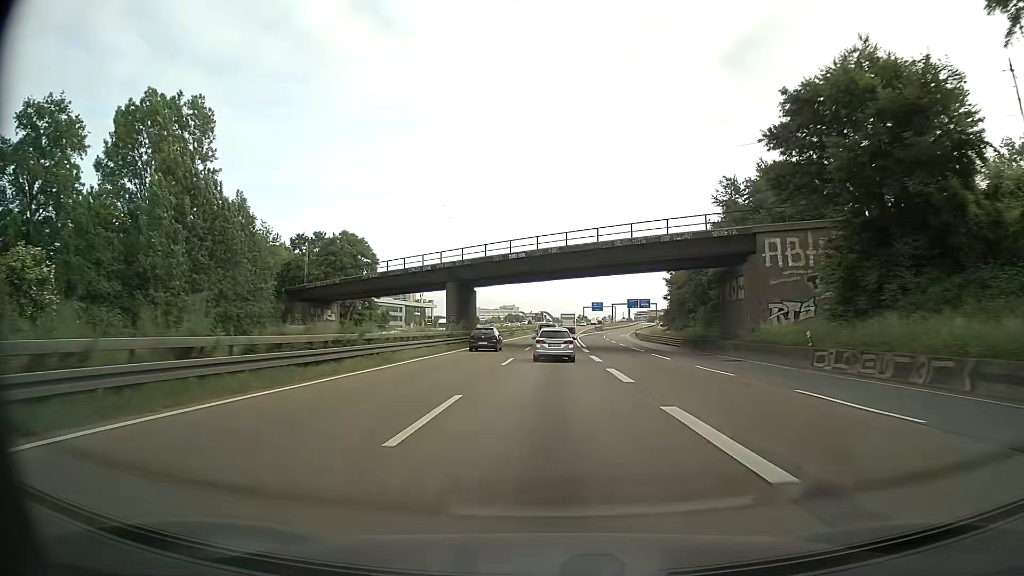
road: motorway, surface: asphalt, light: Day
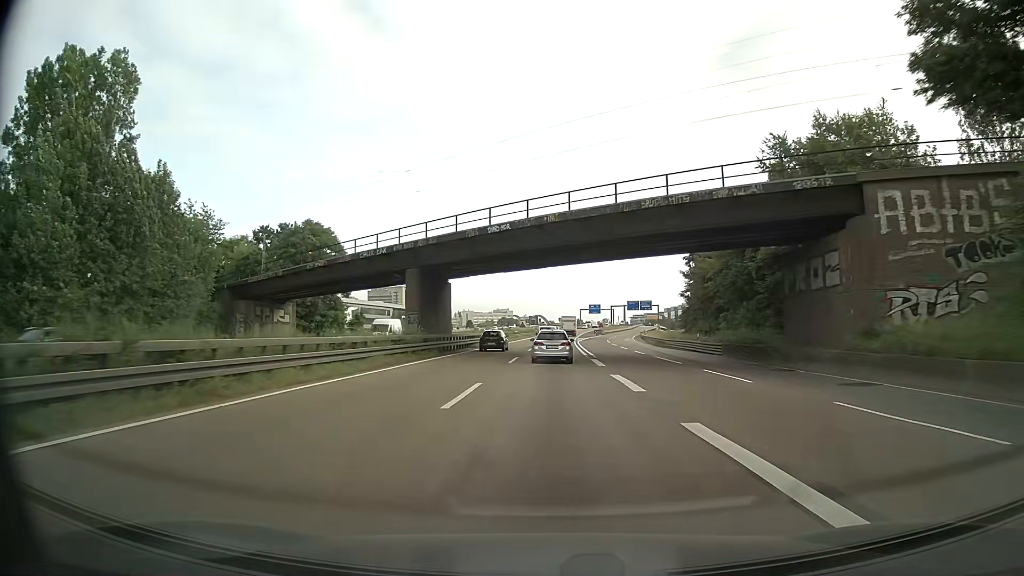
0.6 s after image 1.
(+0.2, +14.2) m; +1°
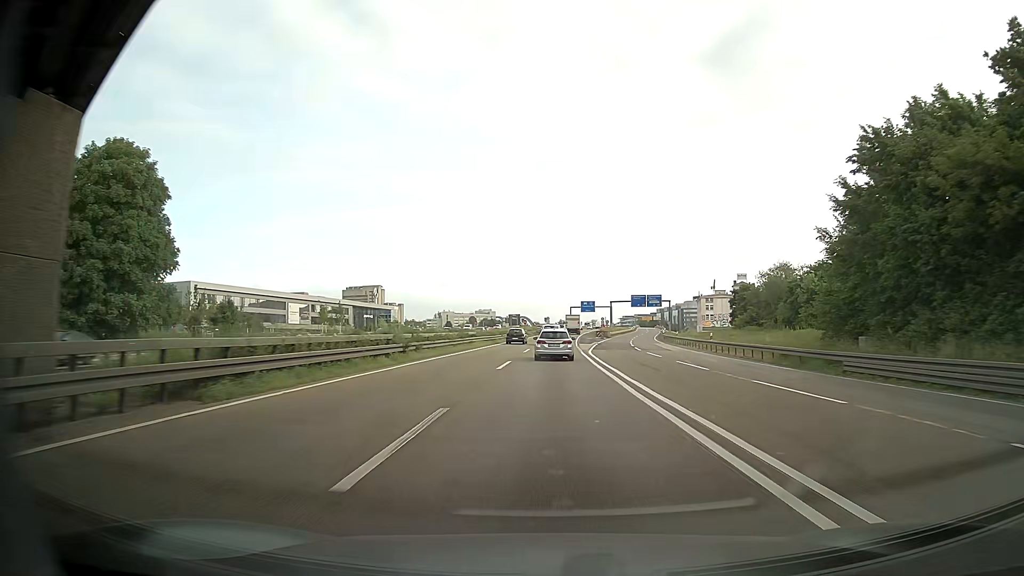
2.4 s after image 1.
(+0.6, +42.4) m; +1°
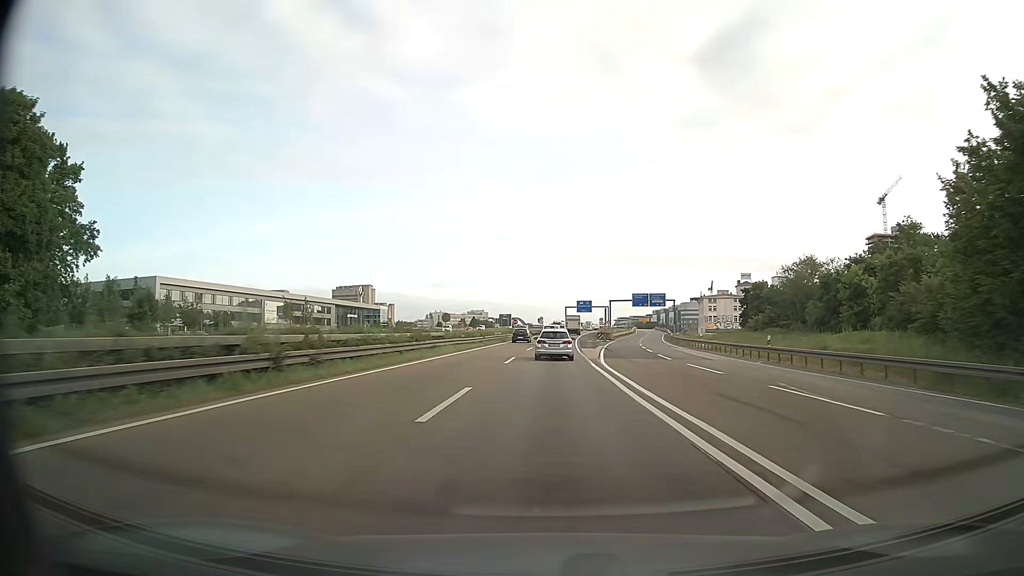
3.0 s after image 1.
(+0.1, +14.1) m; 0°
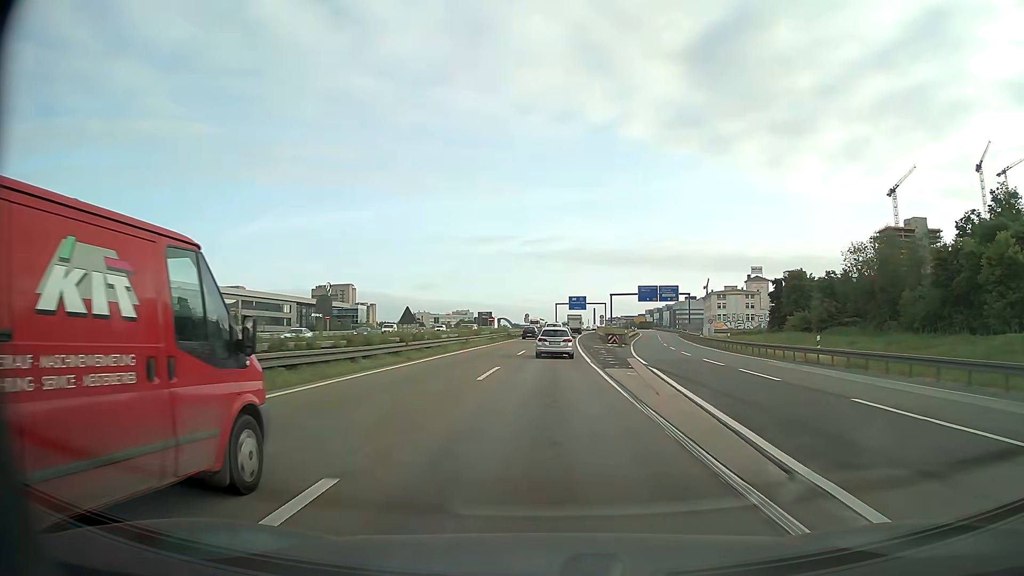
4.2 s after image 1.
(+0.3, +28.1) m; +1°
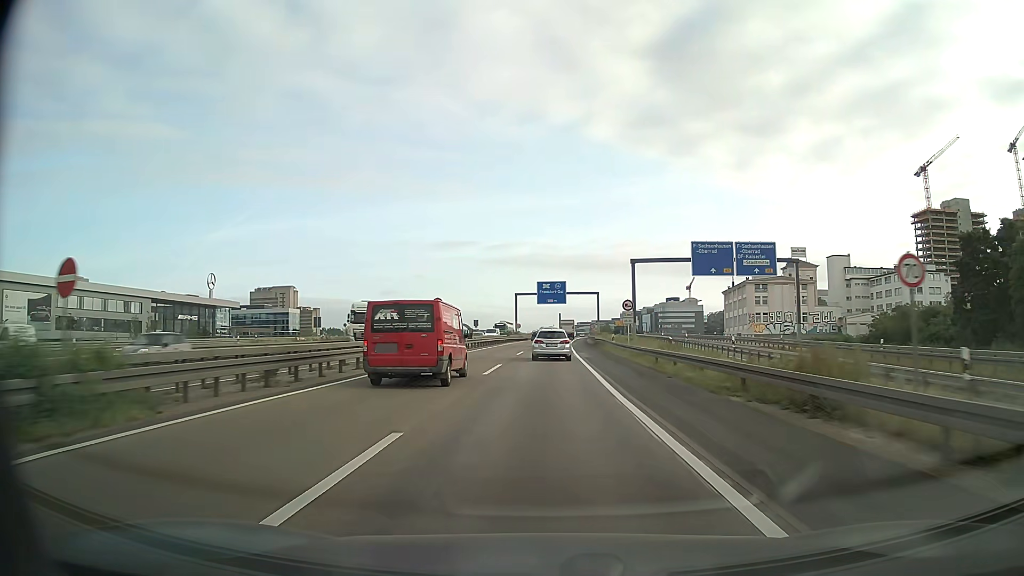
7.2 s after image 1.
(+1.6, +69.4) m; +3°
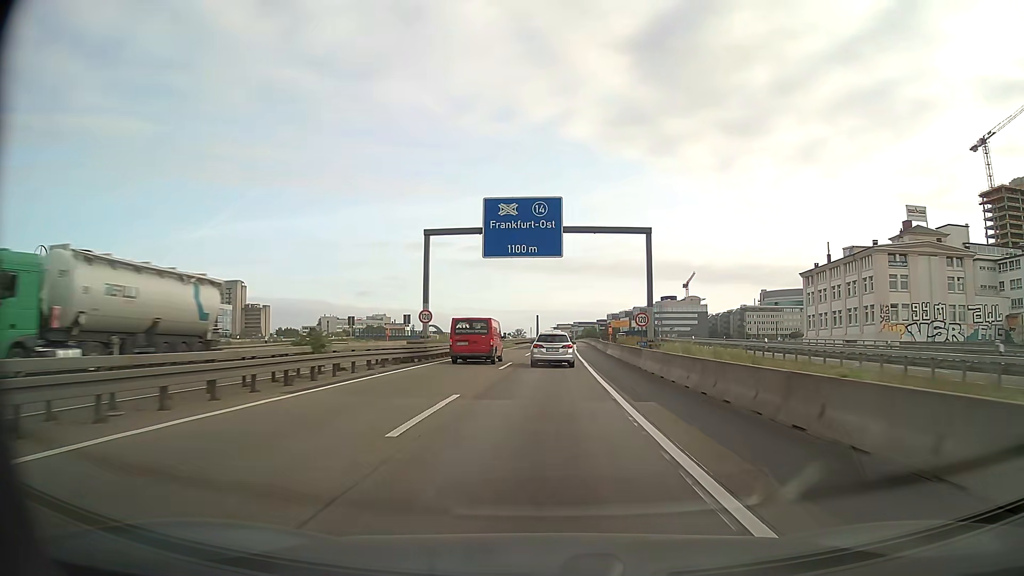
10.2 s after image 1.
(+1.0, +66.9) m; +2°
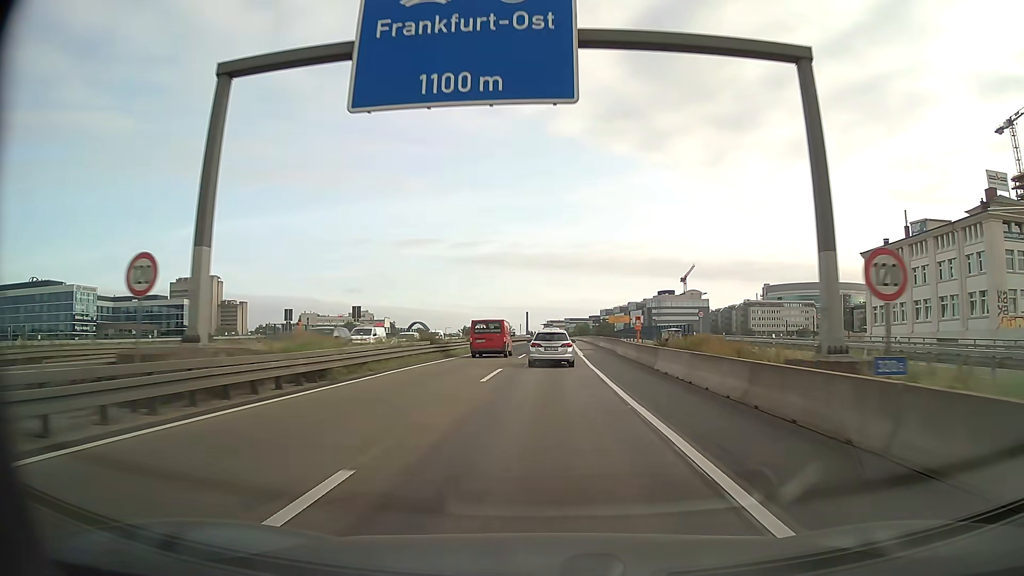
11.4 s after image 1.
(+0.2, +25.6) m; +1°
(0, +10) (0, +20) (0, +30) (0, +40) (+1, +50) (+1, +60) (+1, +70) (+2, +80) (+2, +90) (+2, +100) m
